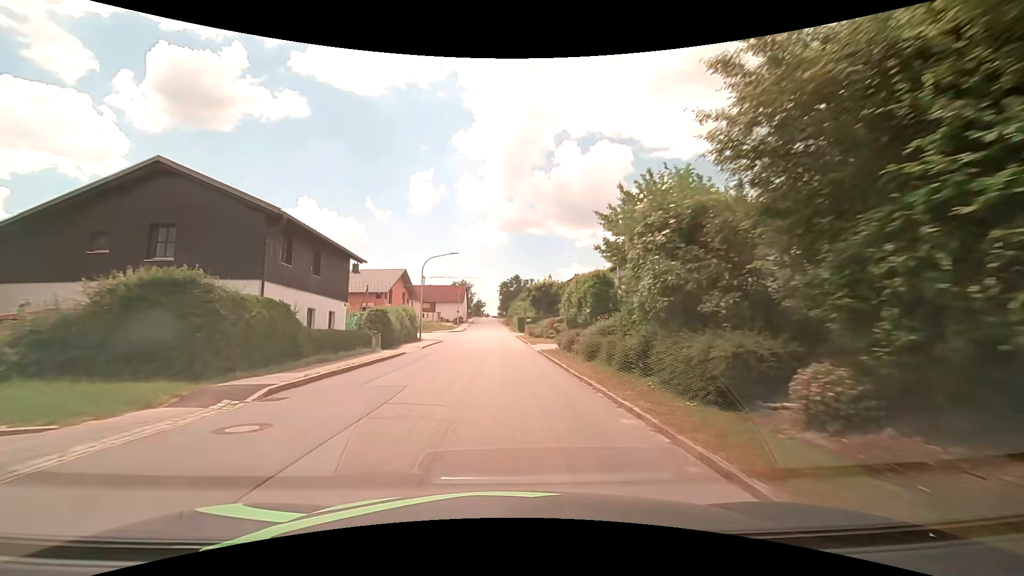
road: tertiary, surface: asphalt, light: Day
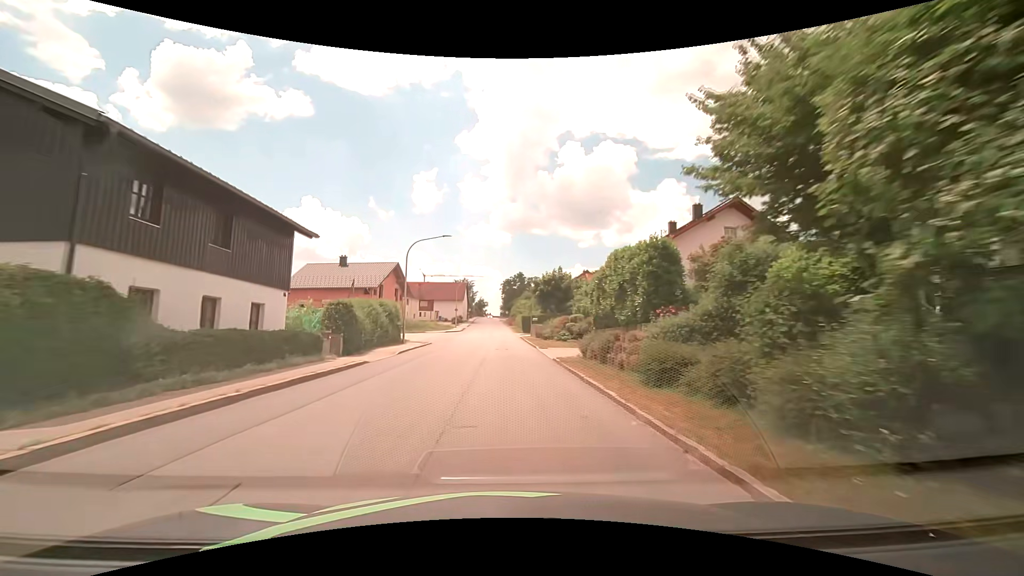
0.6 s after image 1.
(-0.1, +7.6) m; -1°
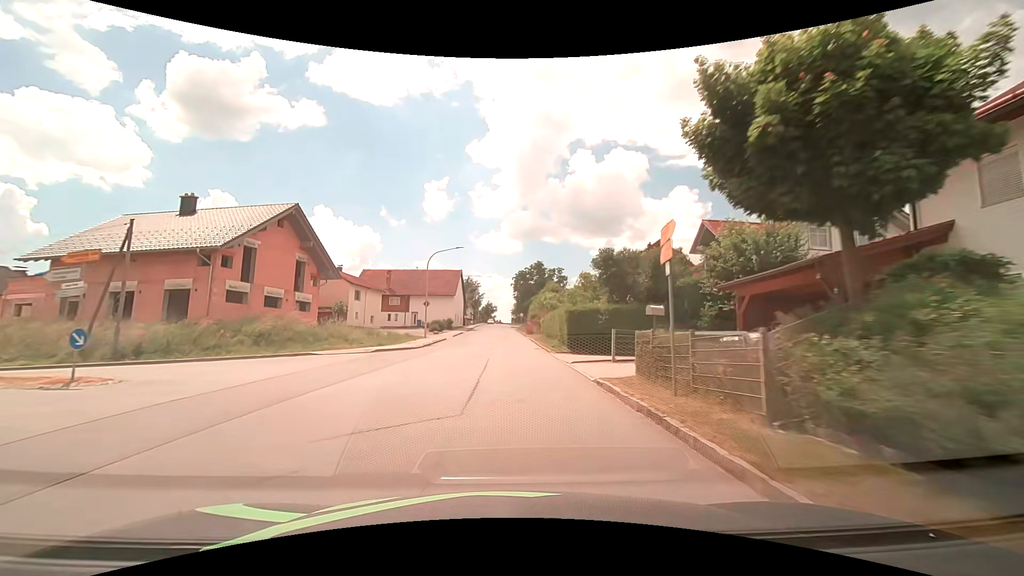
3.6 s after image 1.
(-0.3, +37.8) m; -1°
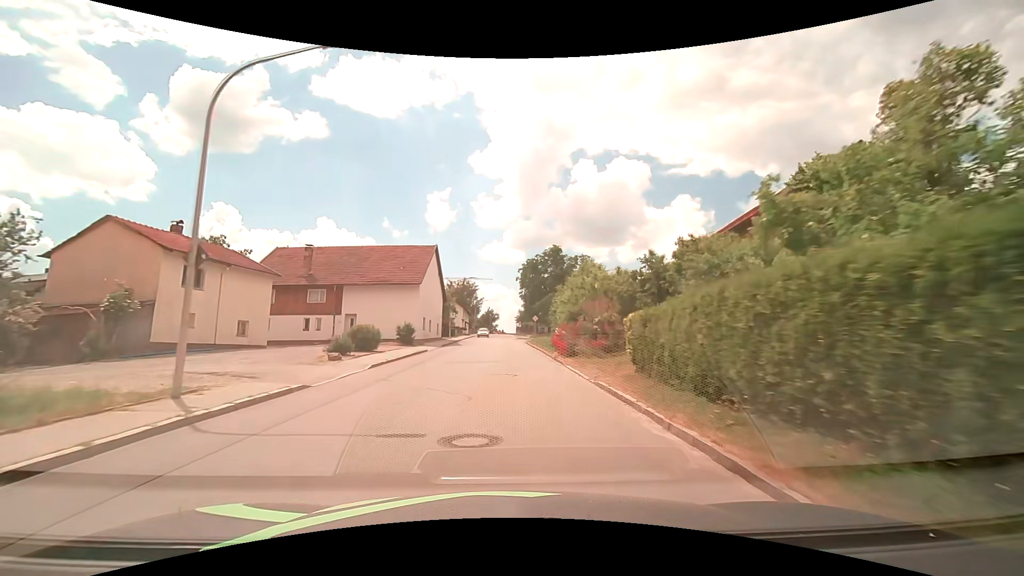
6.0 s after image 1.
(-0.1, +30.0) m; 0°
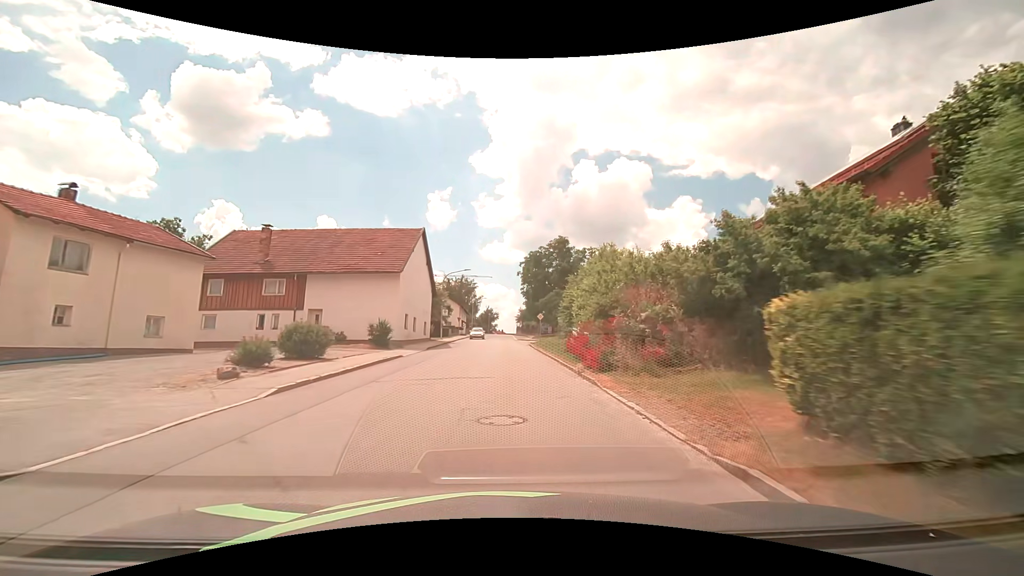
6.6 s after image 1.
(0.0, +7.5) m; 0°
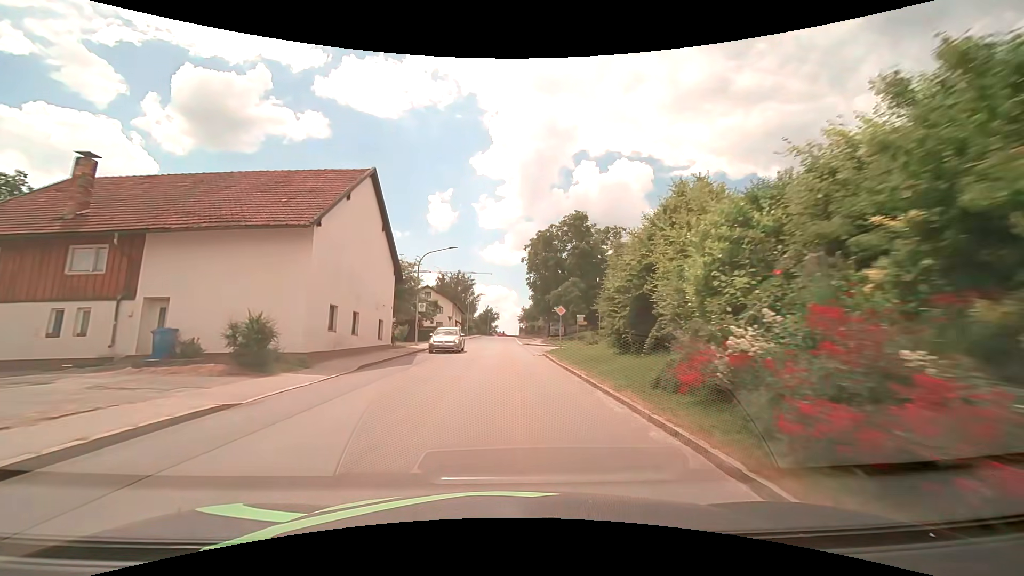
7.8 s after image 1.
(-0.1, +14.9) m; 0°
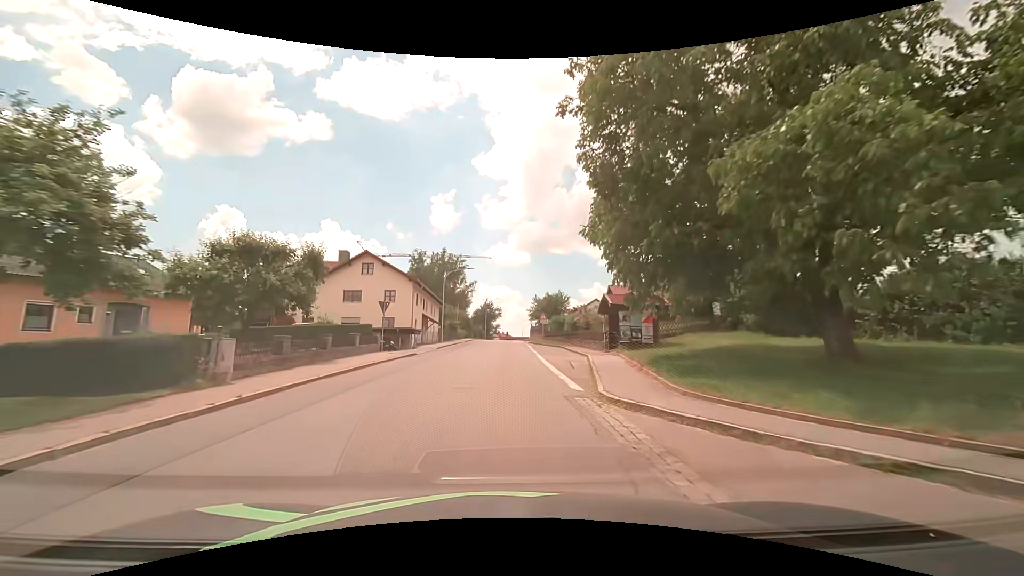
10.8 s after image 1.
(-0.1, +37.7) m; -1°
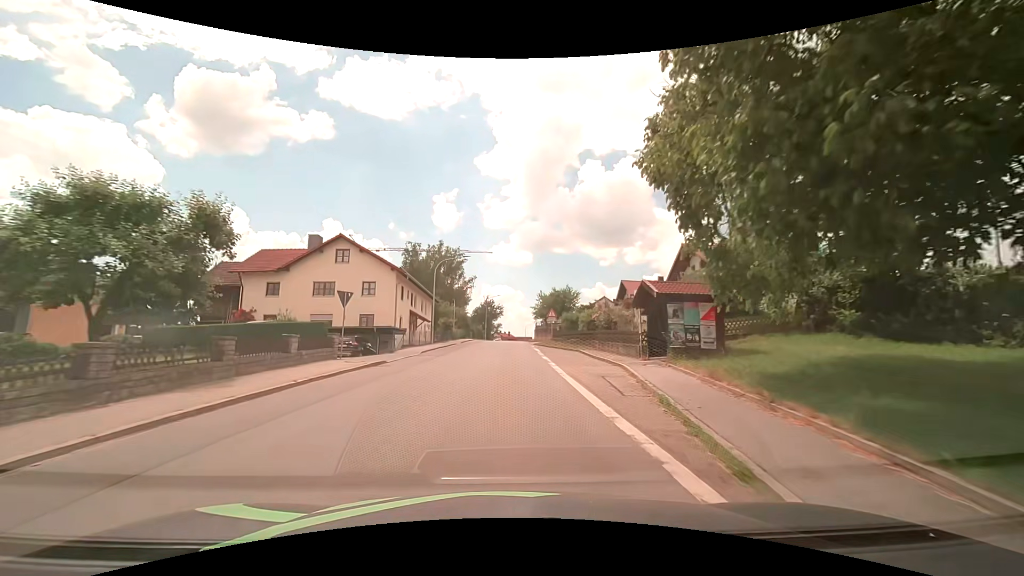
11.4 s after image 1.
(0.0, +7.6) m; 0°
(0, +10) (0, +20) (0, +30) (0, +40) (0, +50) (0, +60) (+1, +70) (+1, +80) (+2, +90) (+3, +100) m
